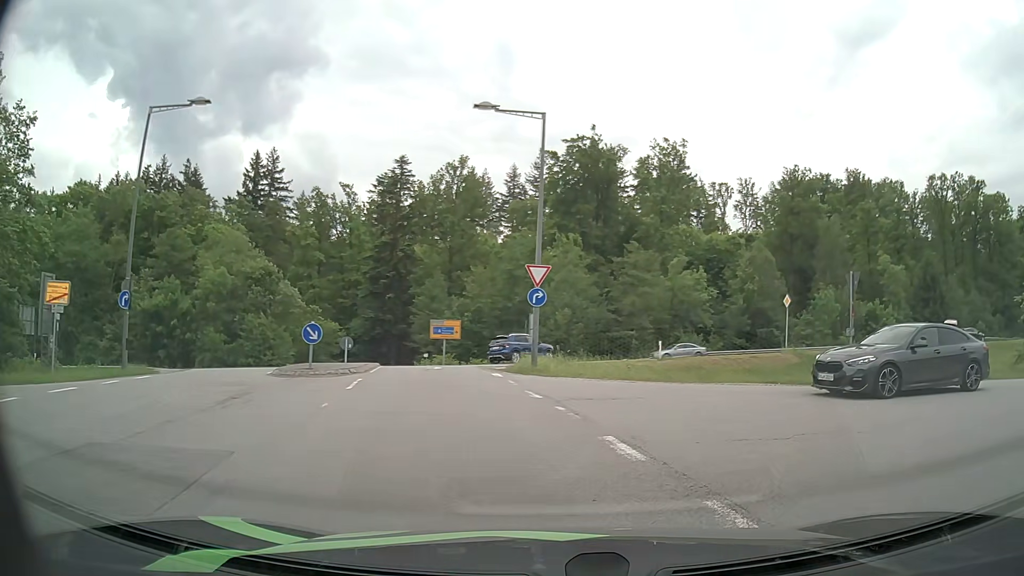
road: residential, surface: asphalt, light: Day
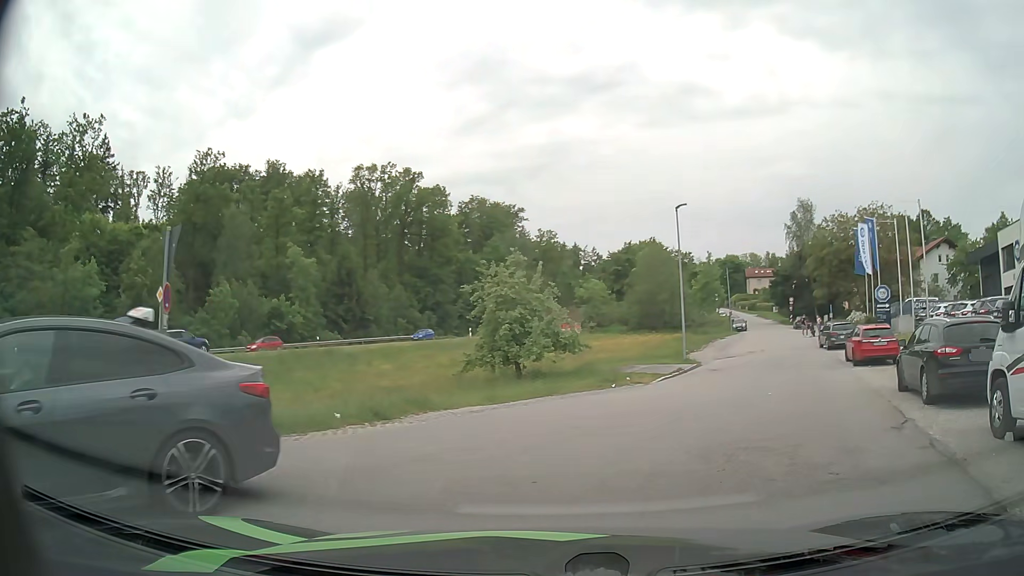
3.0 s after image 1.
(+3.6, +7.4) m; +50°
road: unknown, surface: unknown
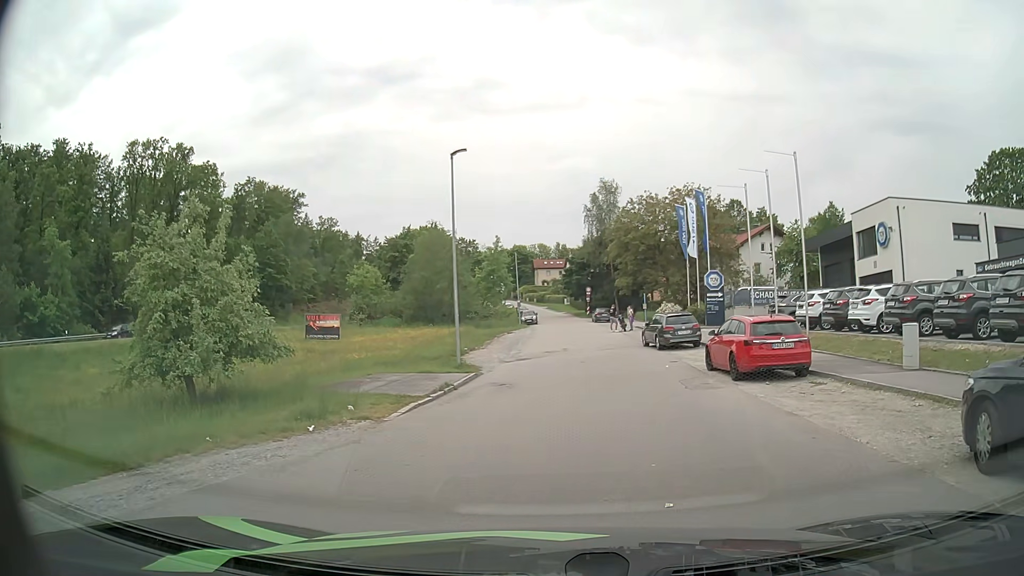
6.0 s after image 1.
(+1.9, +9.6) m; +19°
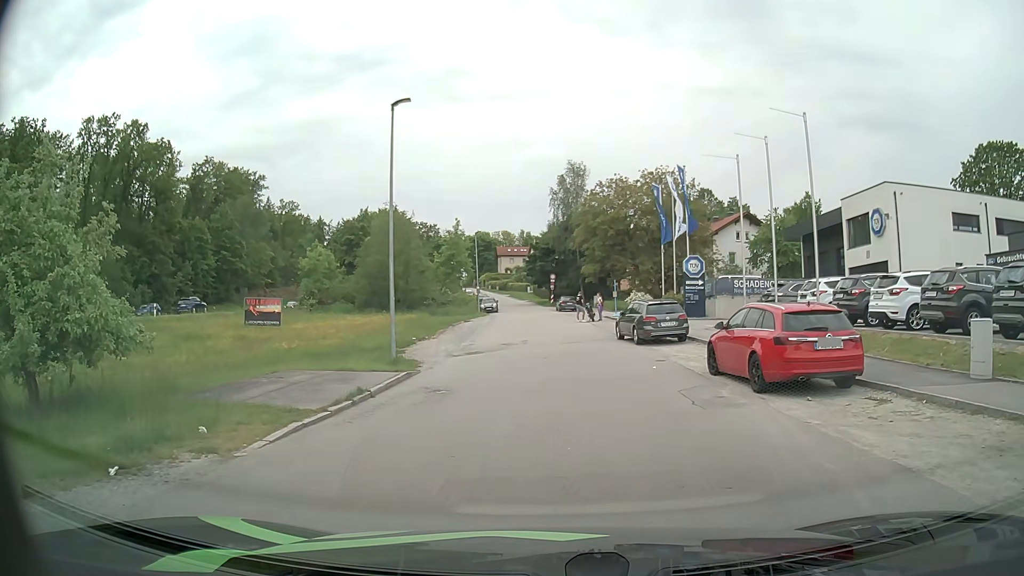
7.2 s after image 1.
(+0.1, +4.5) m; +3°
